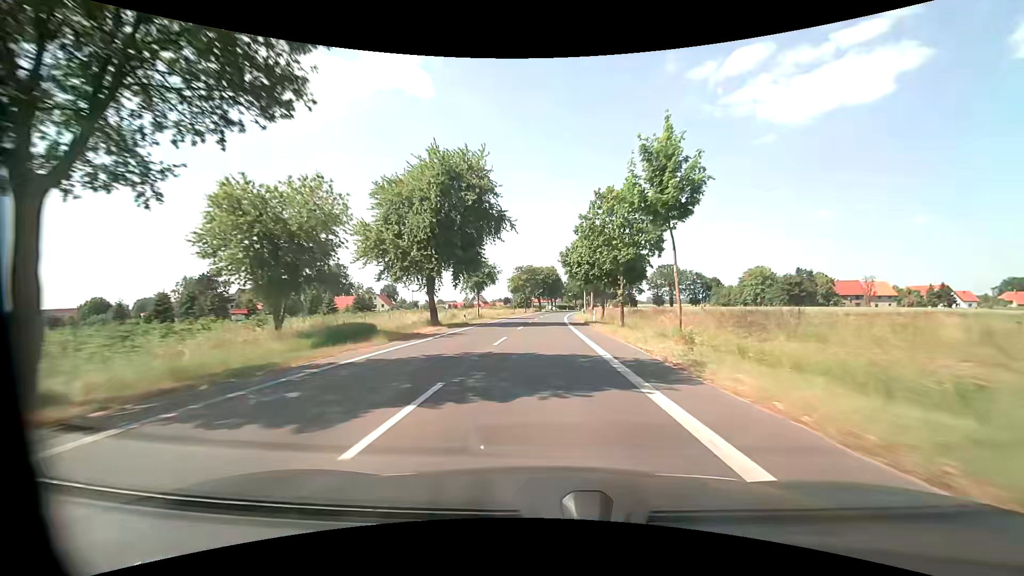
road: tertiary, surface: asphalt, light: Day
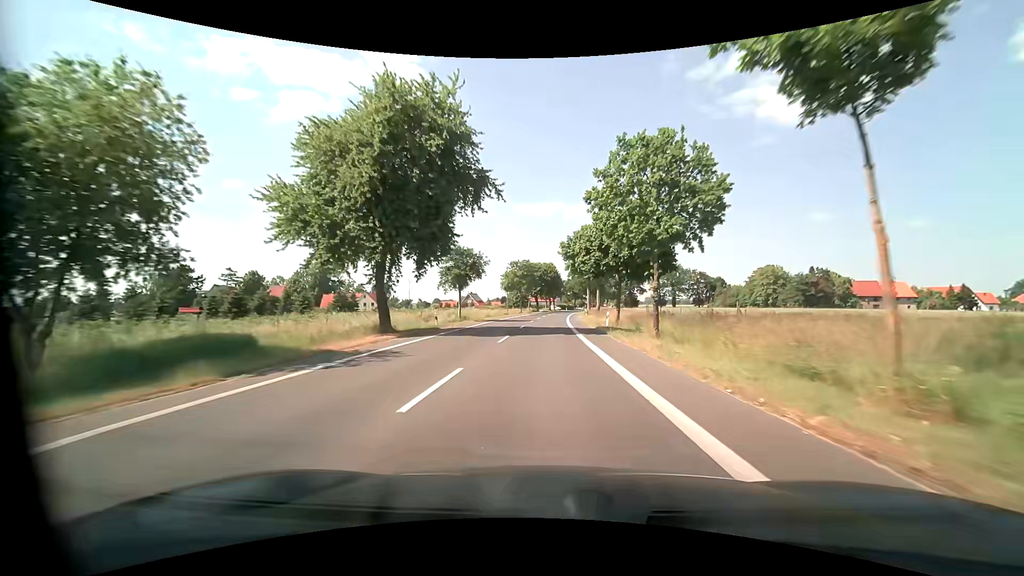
(0.0, +11.1) m; 0°
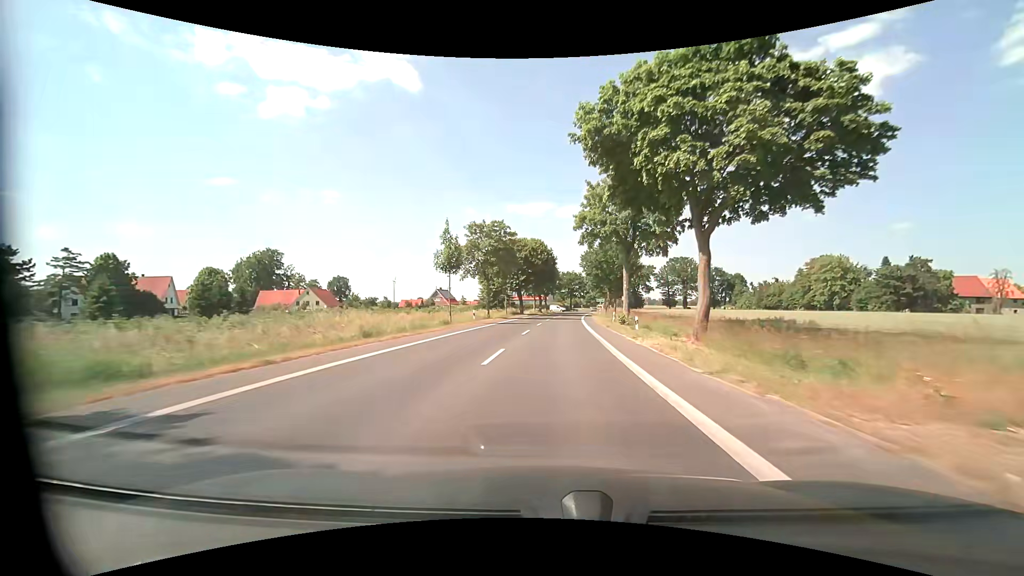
(+0.1, +44.4) m; 0°
(0, +10) (0, +20) (+1, +30) (+2, +40) (+2, +50) (+3, +60) (+4, +70) (+5, +80) (+6, +90) (+8, +100) m
